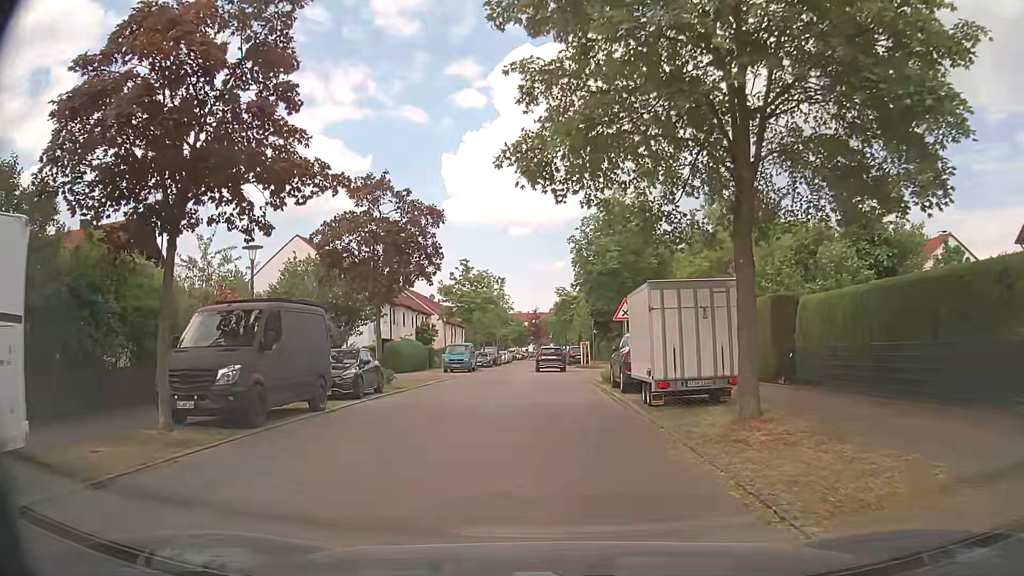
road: residential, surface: asphalt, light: Day
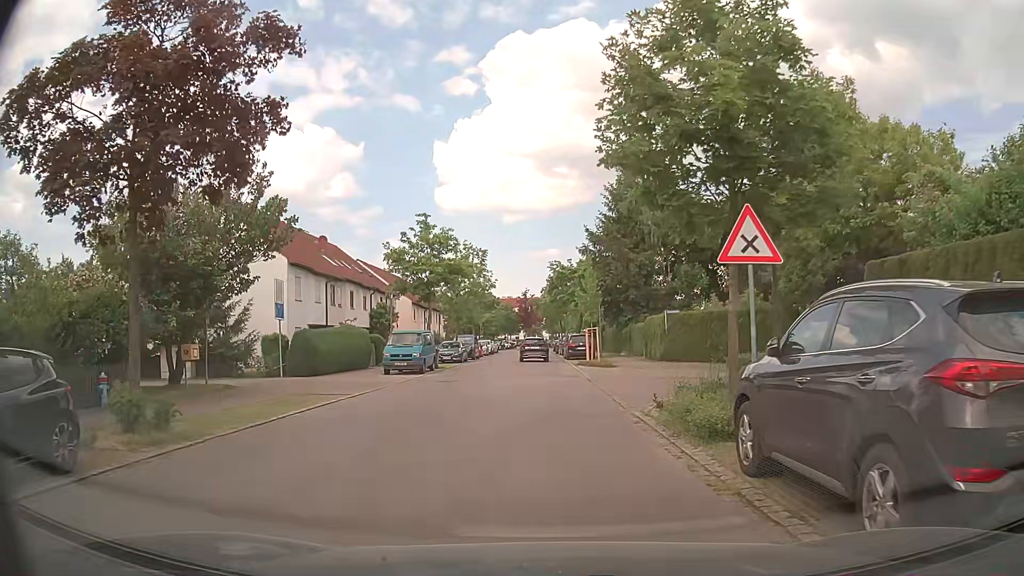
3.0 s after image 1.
(+0.1, +14.8) m; 0°
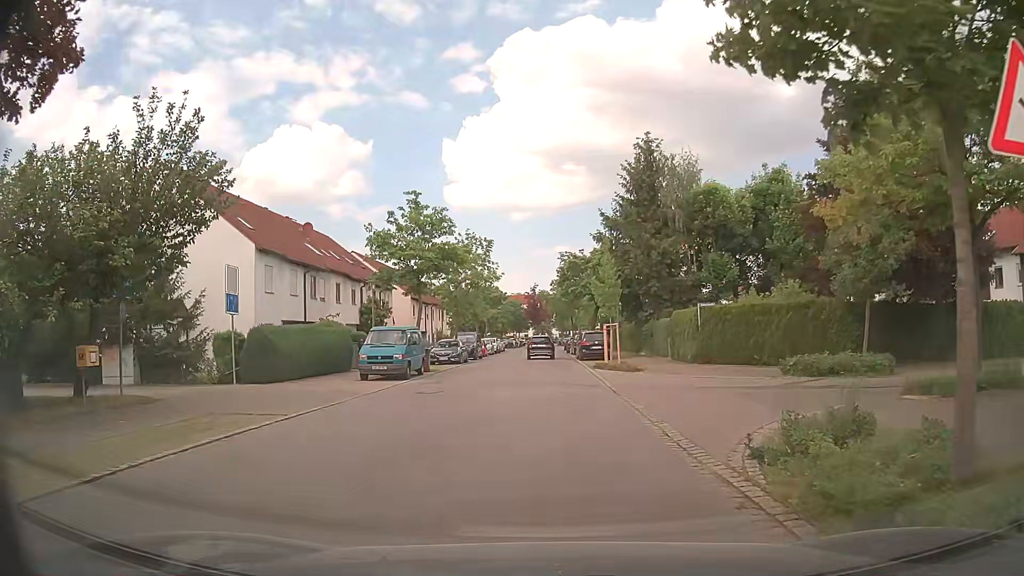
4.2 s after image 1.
(0.0, +5.3) m; 0°
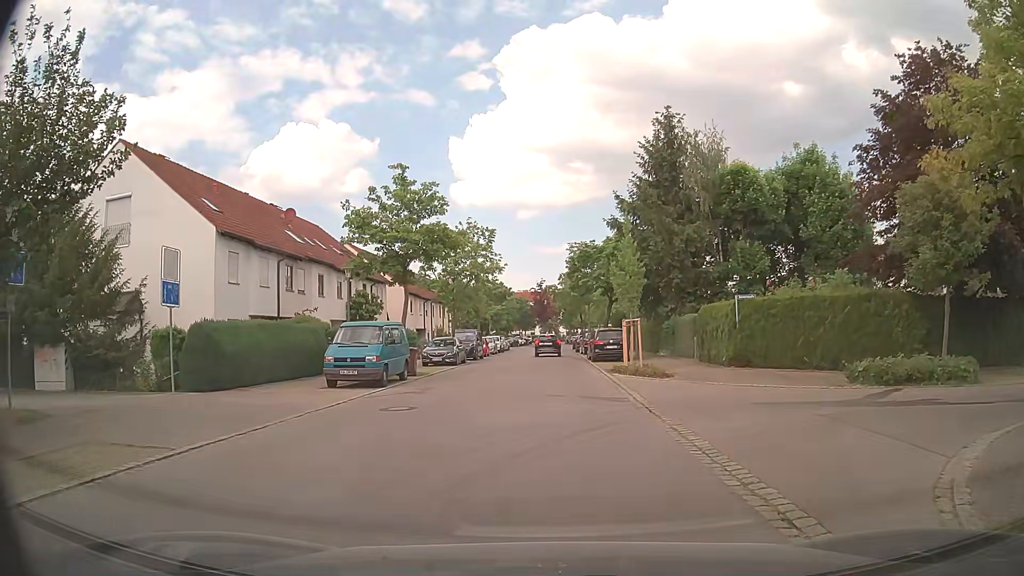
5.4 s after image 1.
(-0.1, +4.6) m; -2°
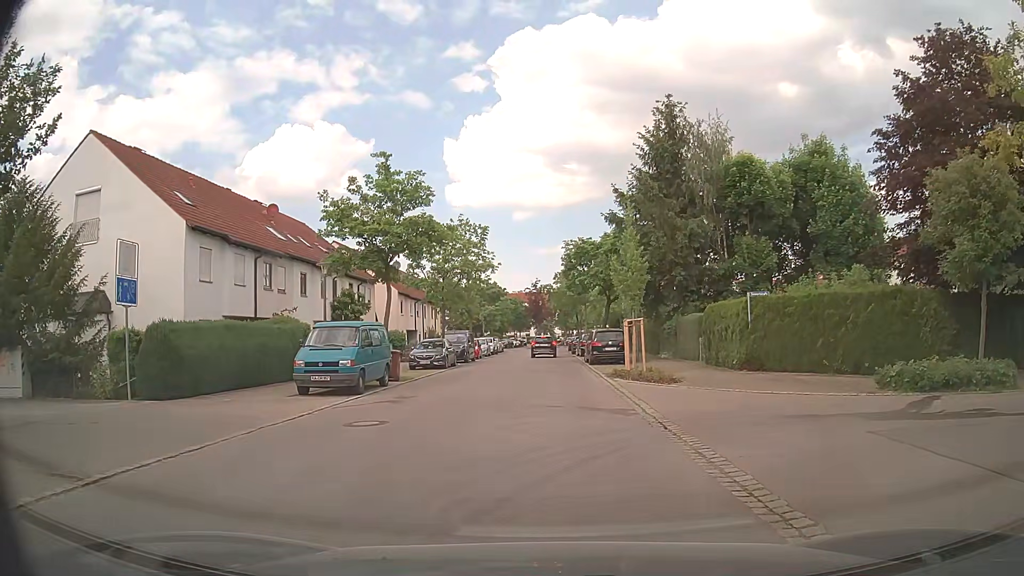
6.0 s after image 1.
(+0.1, +2.1) m; +1°
(0, +10) (0, +20) (0, +30) (0, +40) (0, +50) (0, +60) (0, +70) (+1, +80) (+3, +90) (+4, +100) m
